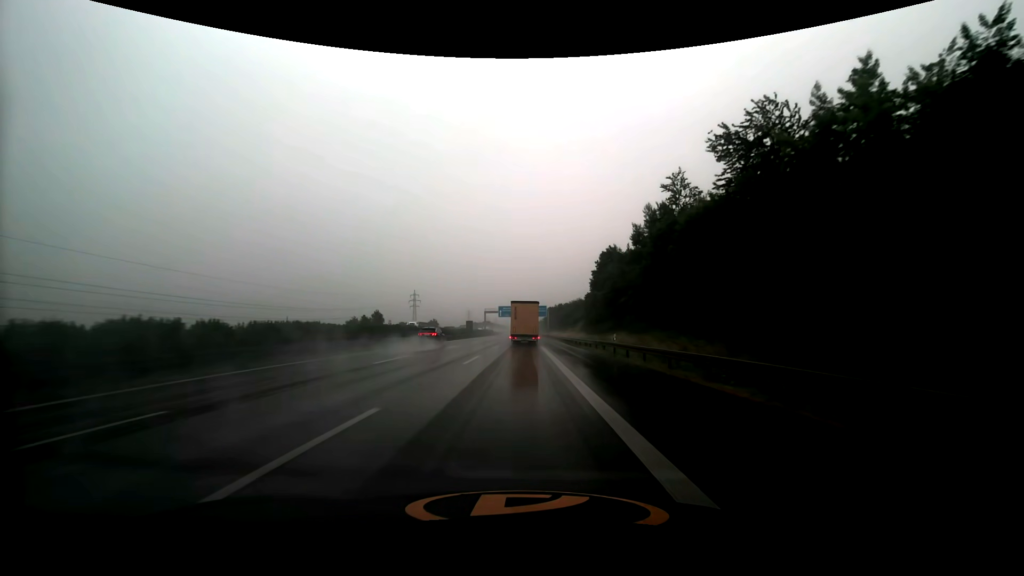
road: motorway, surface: asphalt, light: Day
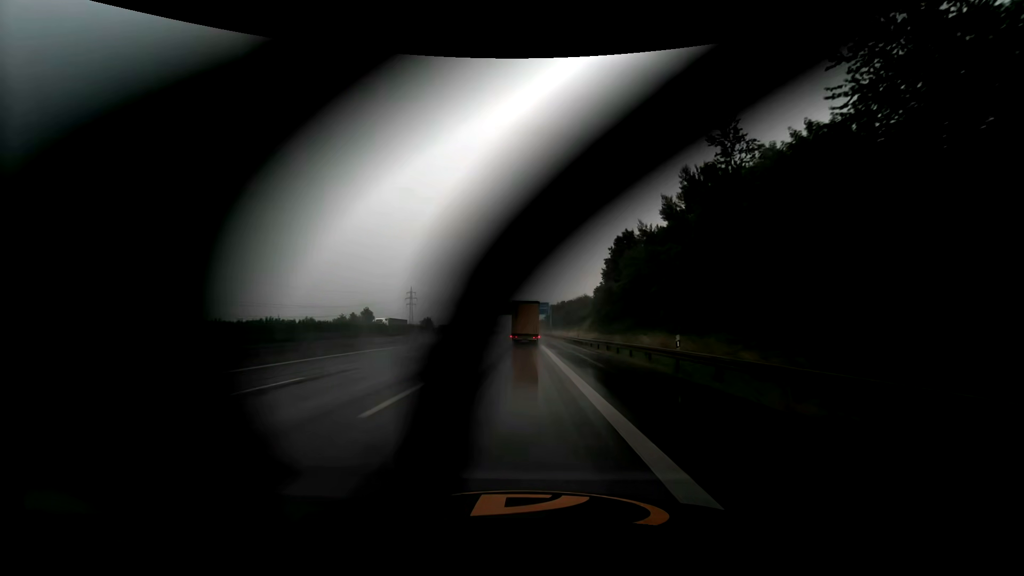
(0.0, +12.8) m; 0°
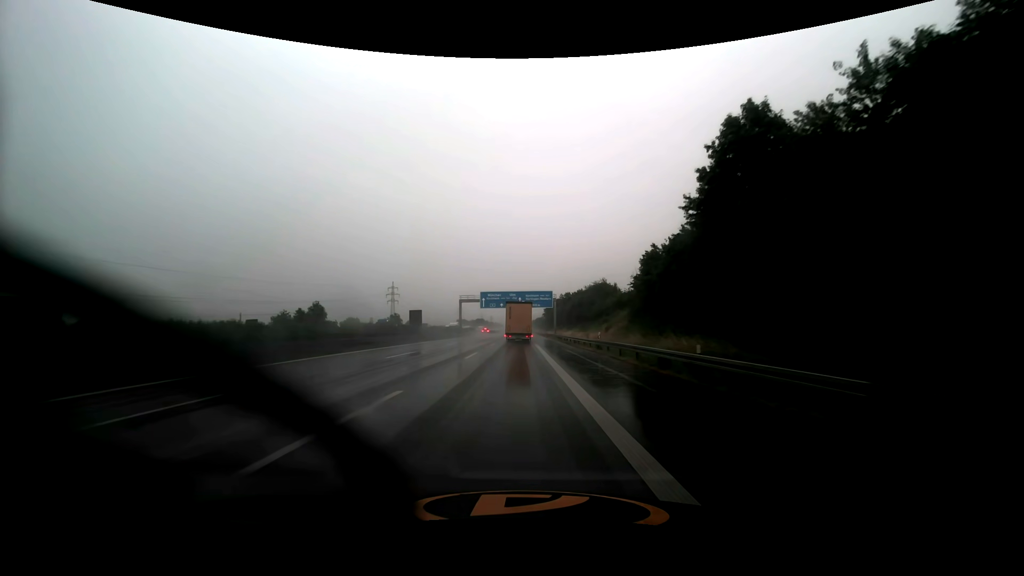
(+0.2, +39.0) m; +1°
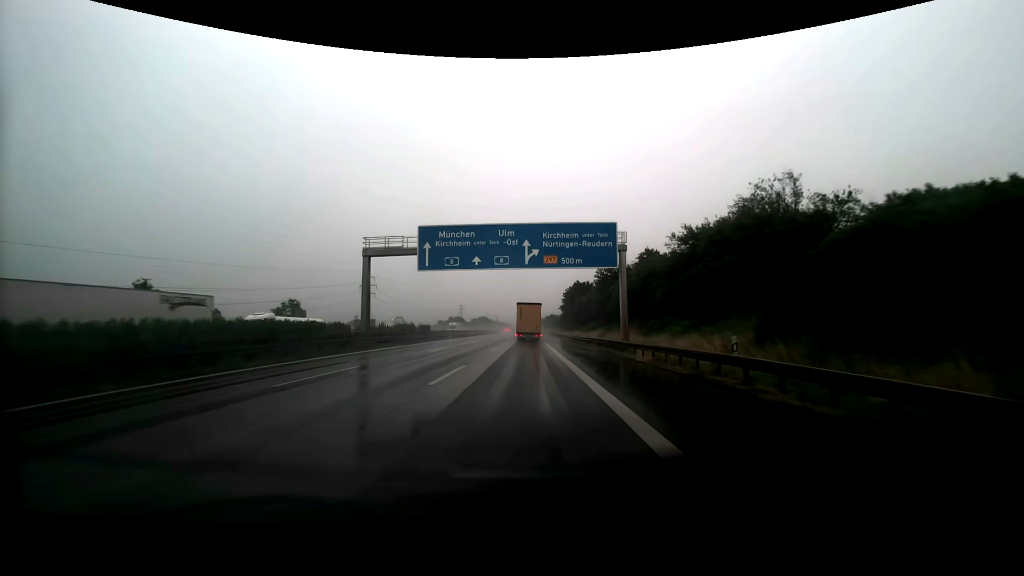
(-0.8, +65.9) m; -1°
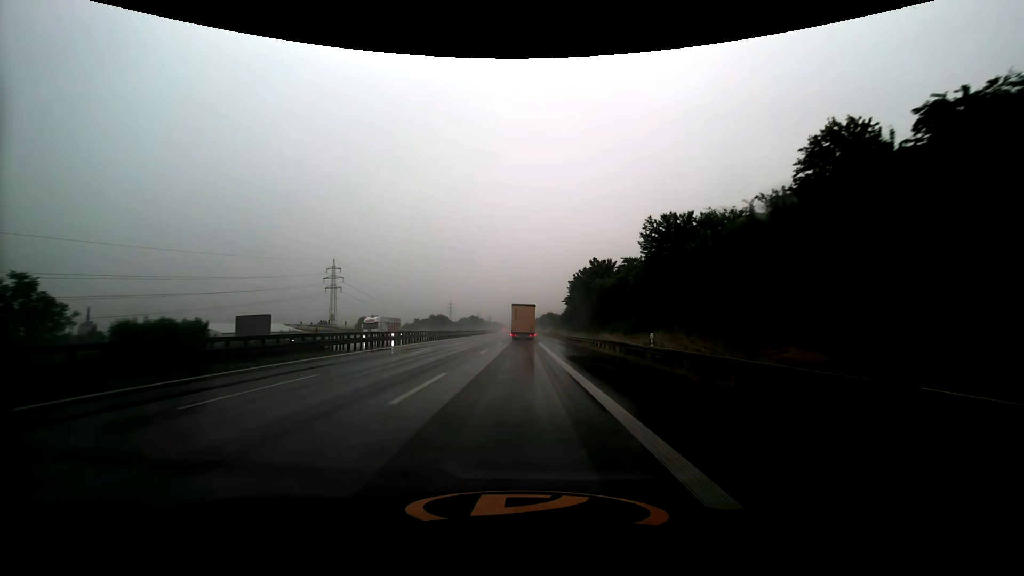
(+0.2, +39.2) m; +1°
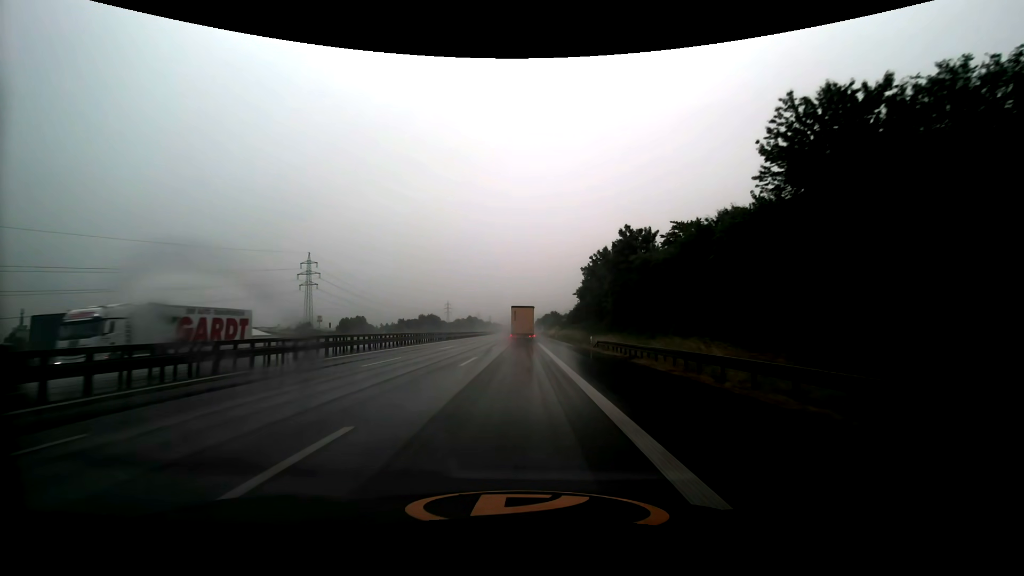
(-0.1, +26.1) m; 0°
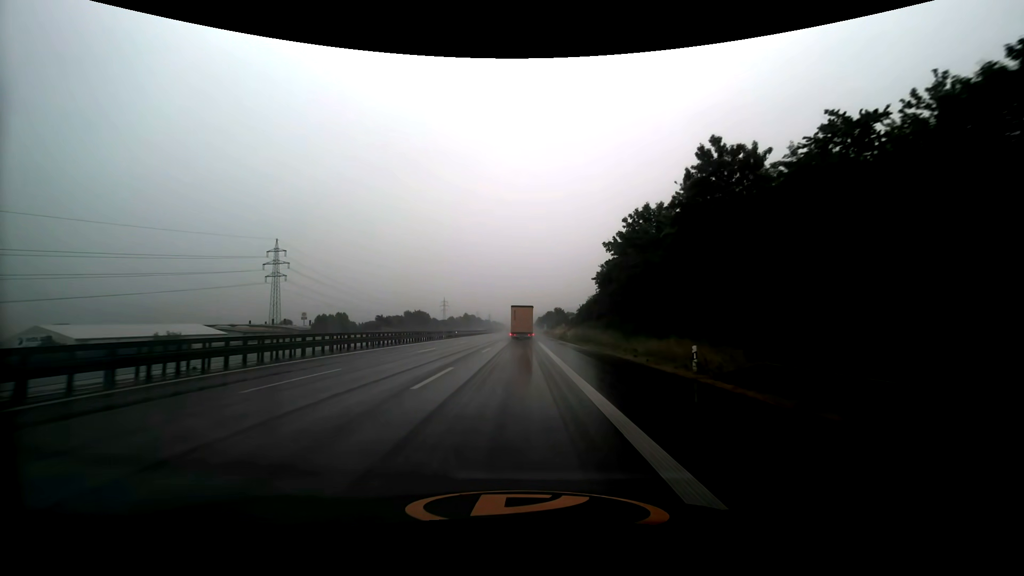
(-0.1, +26.1) m; 0°
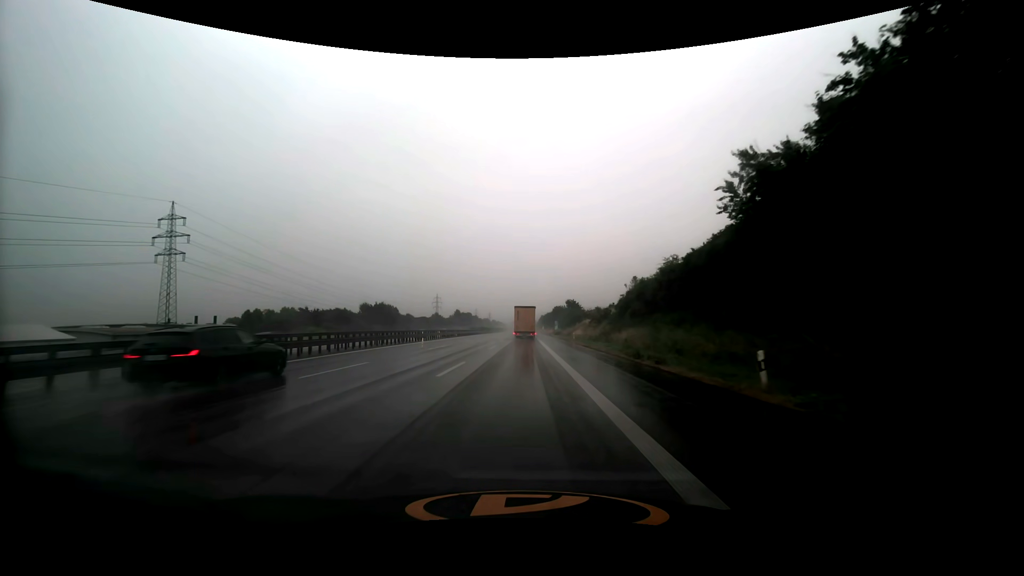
(0.0, +51.6) m; 0°
(0, +10) (0, +20) (0, +30) (0, +40) (0, +50) (0, +60) (0, +70) (0, +80) (0, +90) (0, +100) m
